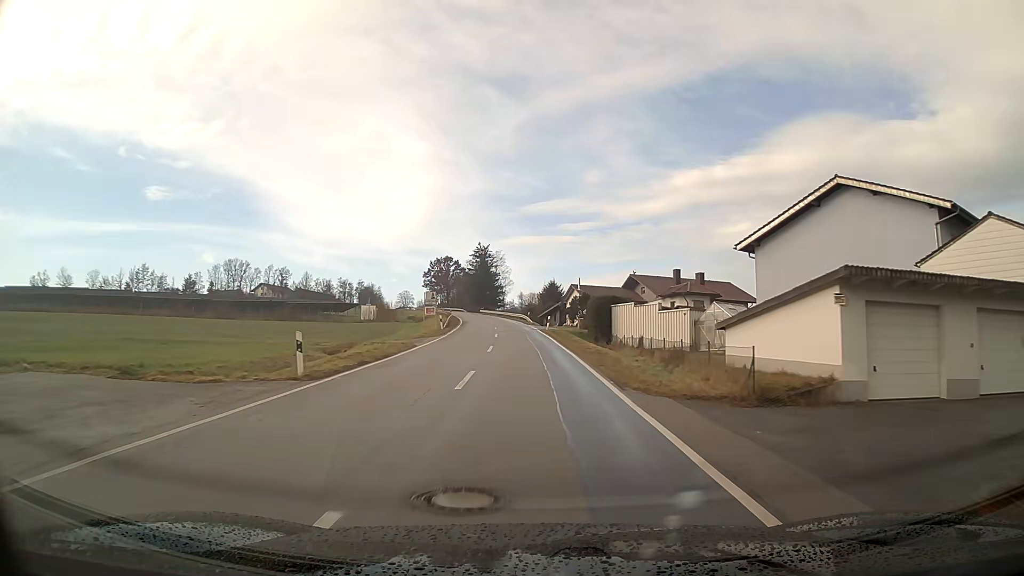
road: tertiary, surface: asphalt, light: Day
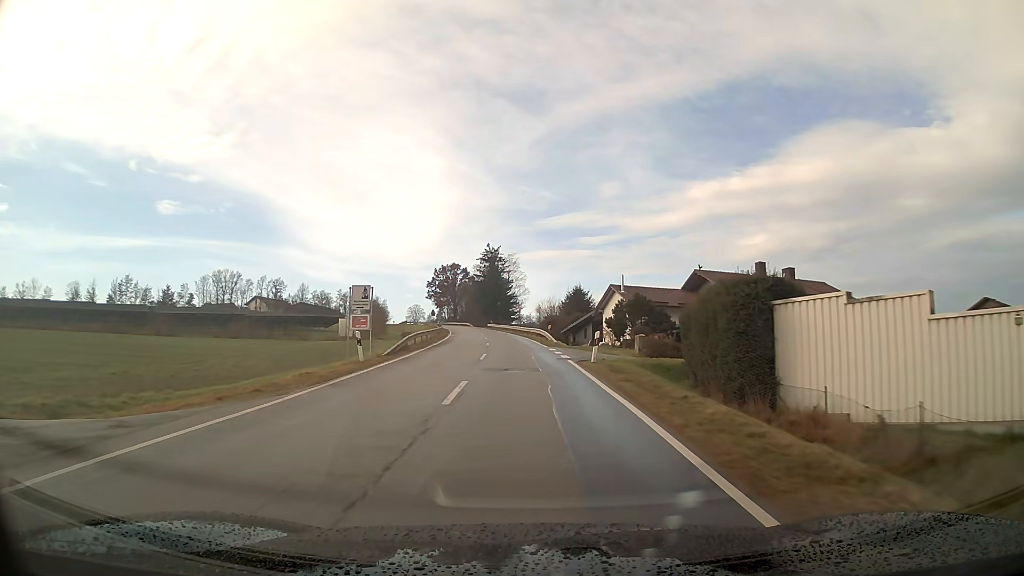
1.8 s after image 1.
(-0.3, +26.3) m; -2°
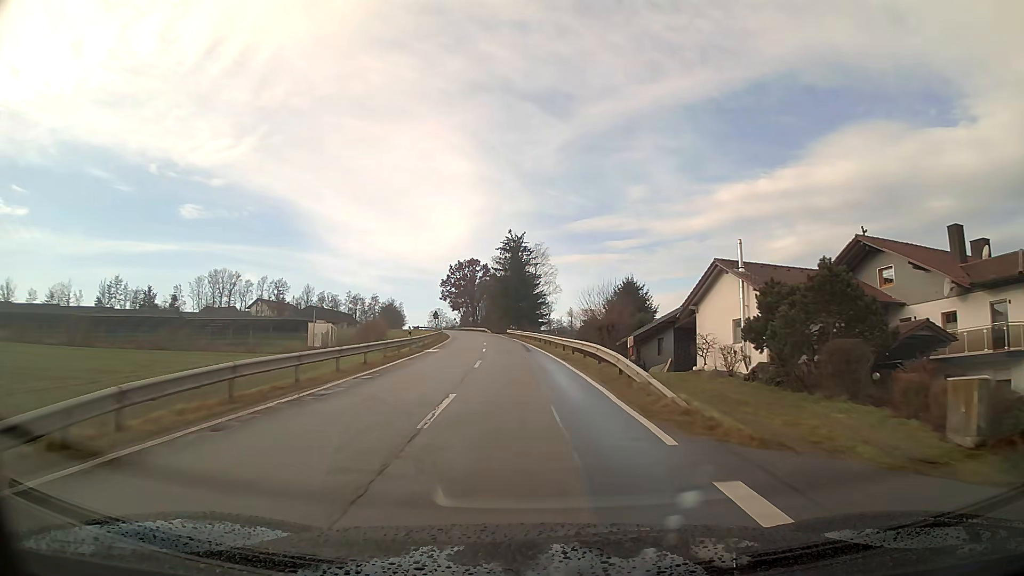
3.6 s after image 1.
(-0.6, +26.6) m; -3°
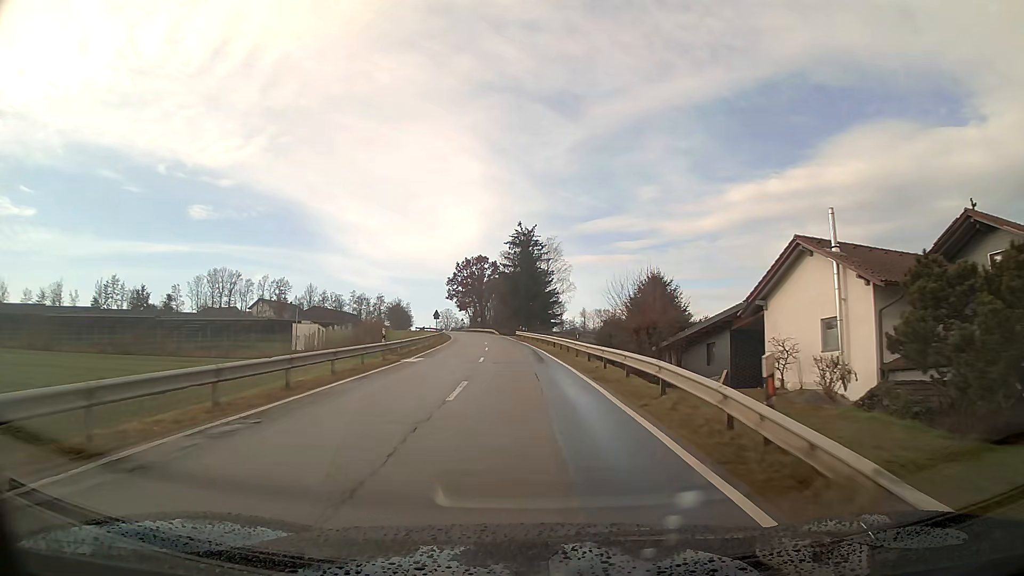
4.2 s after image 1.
(-0.1, +9.0) m; -1°
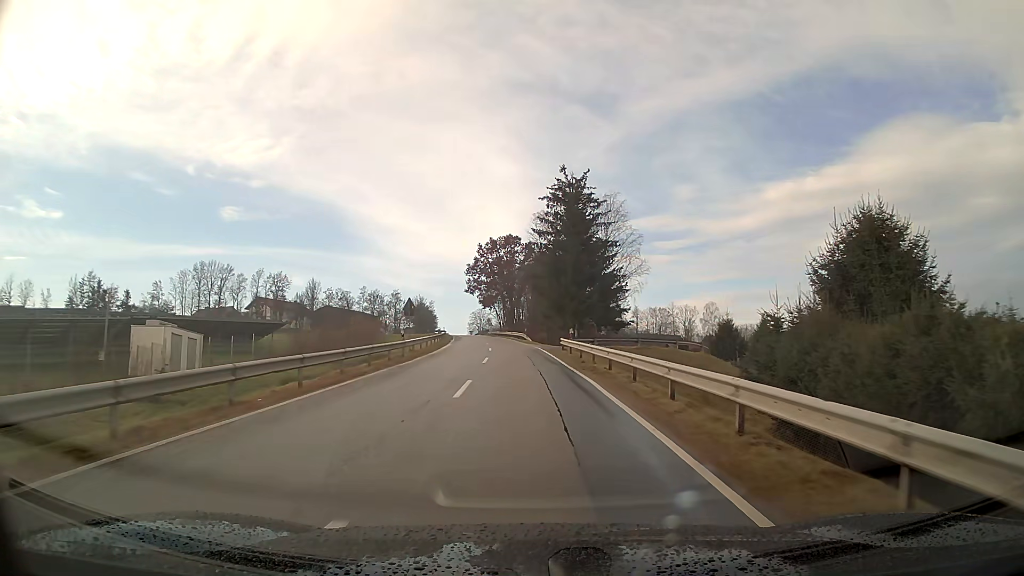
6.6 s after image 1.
(-1.0, +36.1) m; -3°
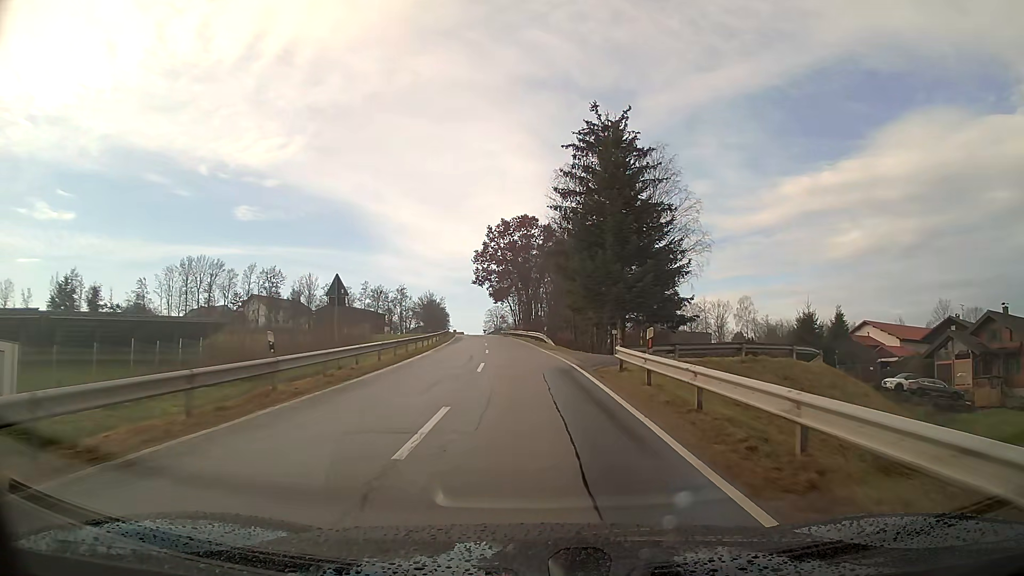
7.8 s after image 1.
(-0.3, +18.2) m; -2°
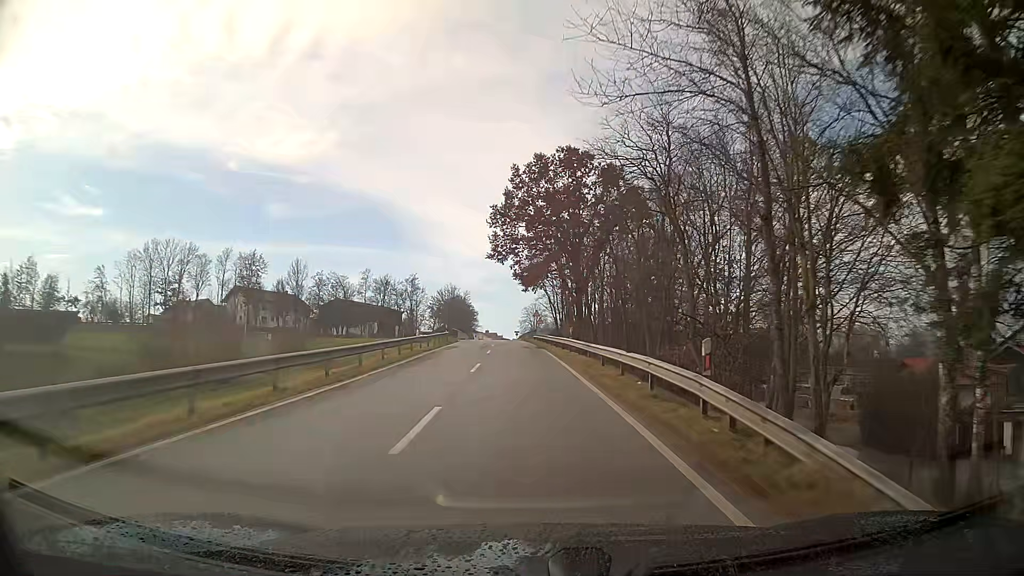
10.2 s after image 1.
(-1.1, +36.4) m; -3°
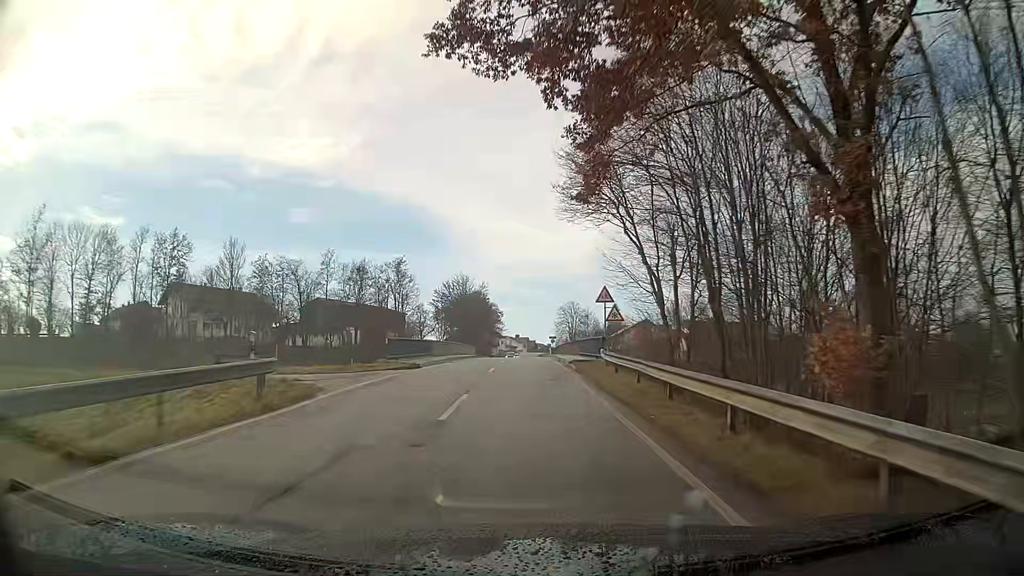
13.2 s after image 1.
(-1.3, +45.7) m; -3°
